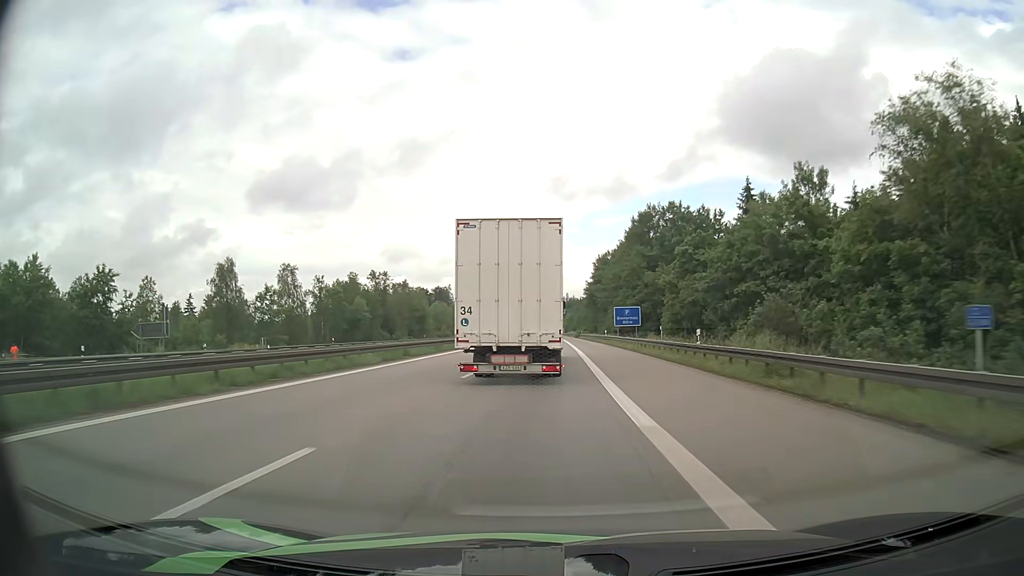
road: motorway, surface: asphalt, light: Day
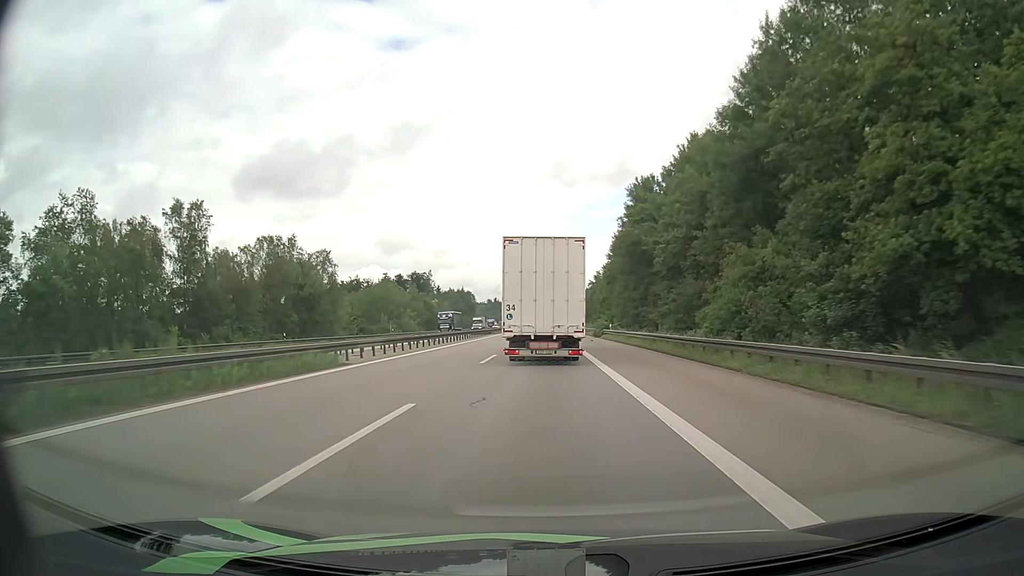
(+0.5, +67.7) m; 0°
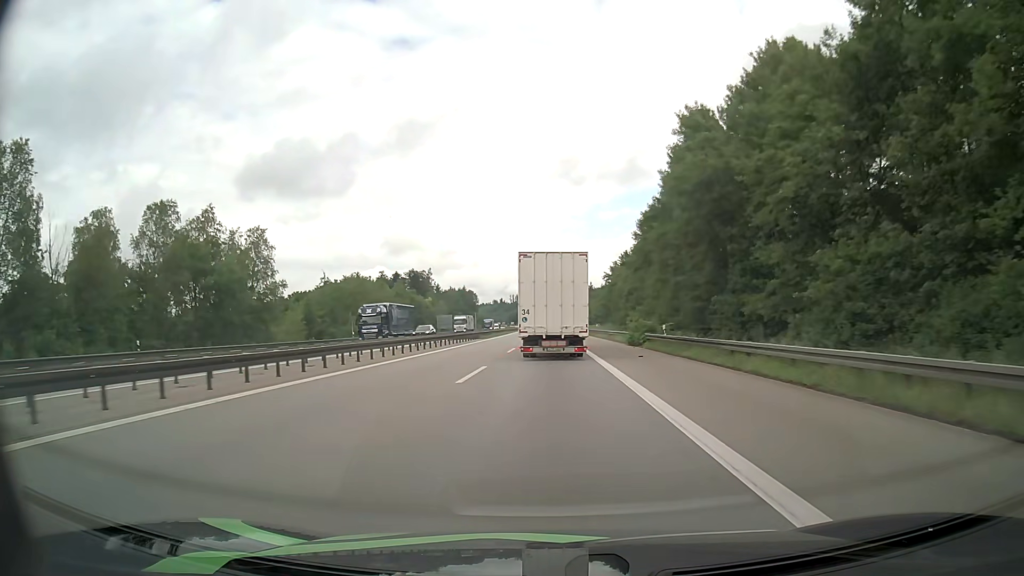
(0.0, +25.3) m; 0°
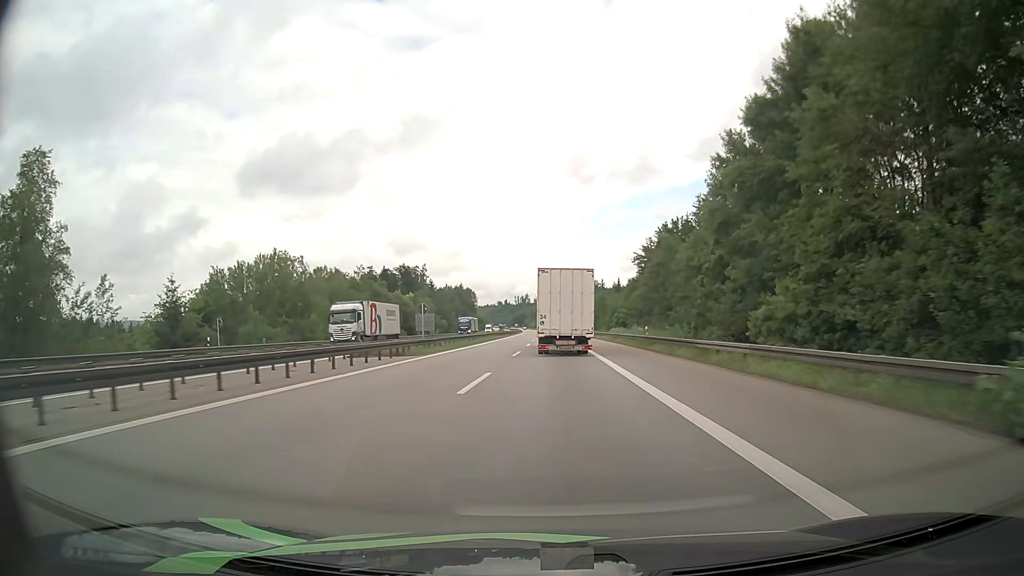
(-0.2, +38.5) m; -1°
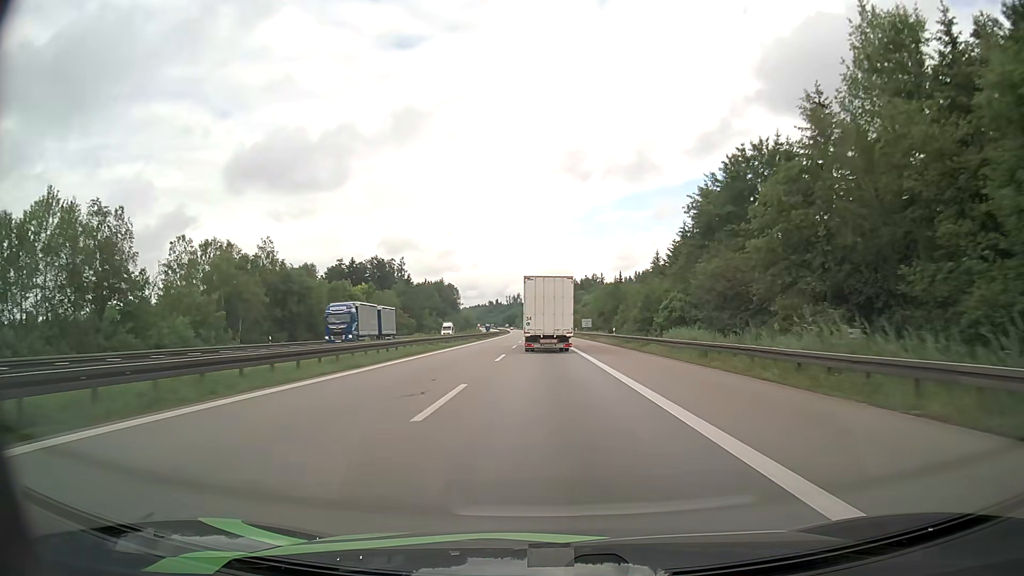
(+0.2, +40.2) m; +1°
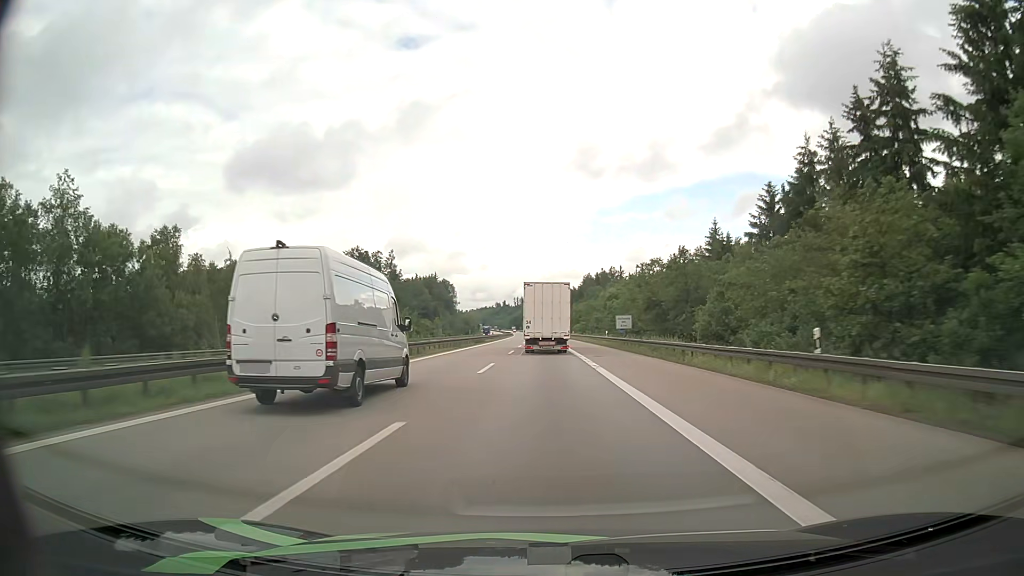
(-0.3, +42.6) m; -1°
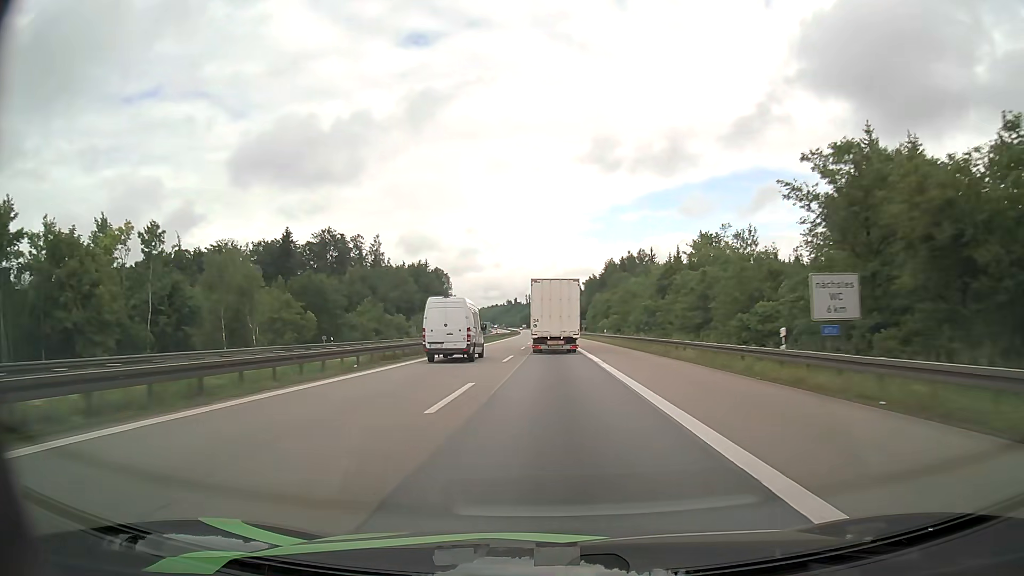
(-0.3, +47.0) m; -1°
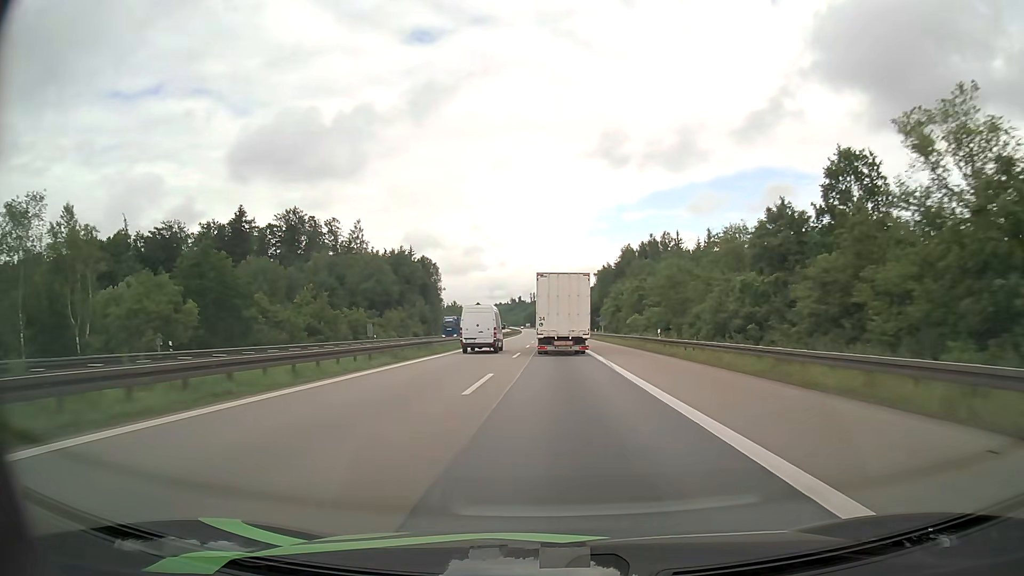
(-0.1, +33.4) m; 0°
(0, +10) (0, +20) (0, +30) (-1, +40) (-1, +50) (-1, +60) (-2, +70) (-2, +80) (-3, +90) (-3, +100) m
